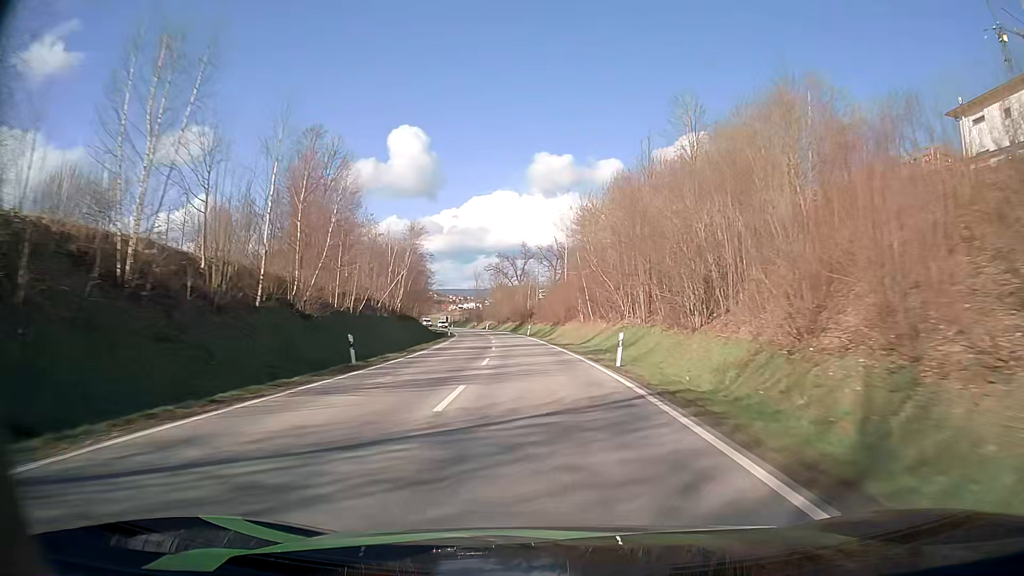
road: secondary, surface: asphalt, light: Day
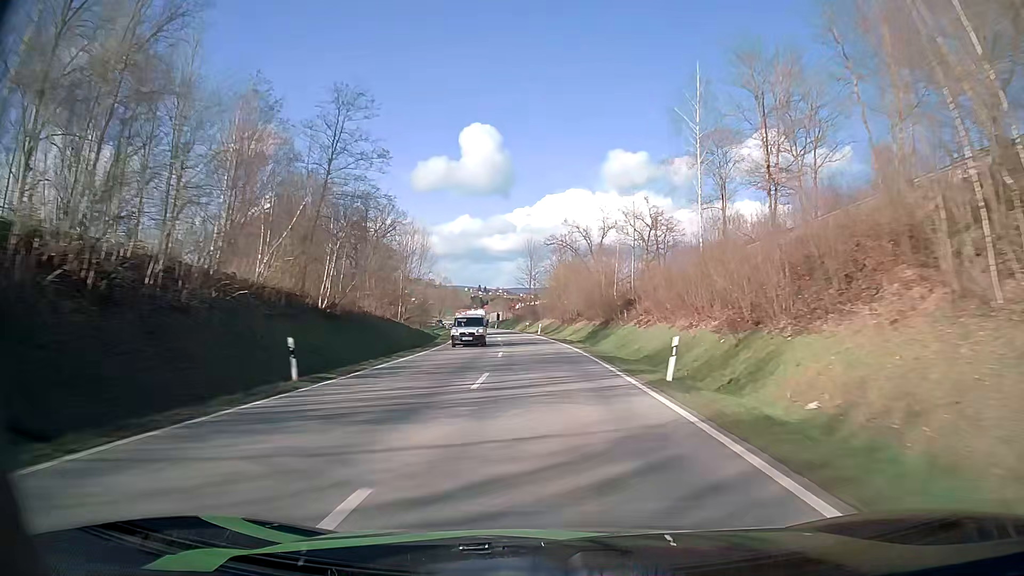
(-3.1, +56.9) m; -6°
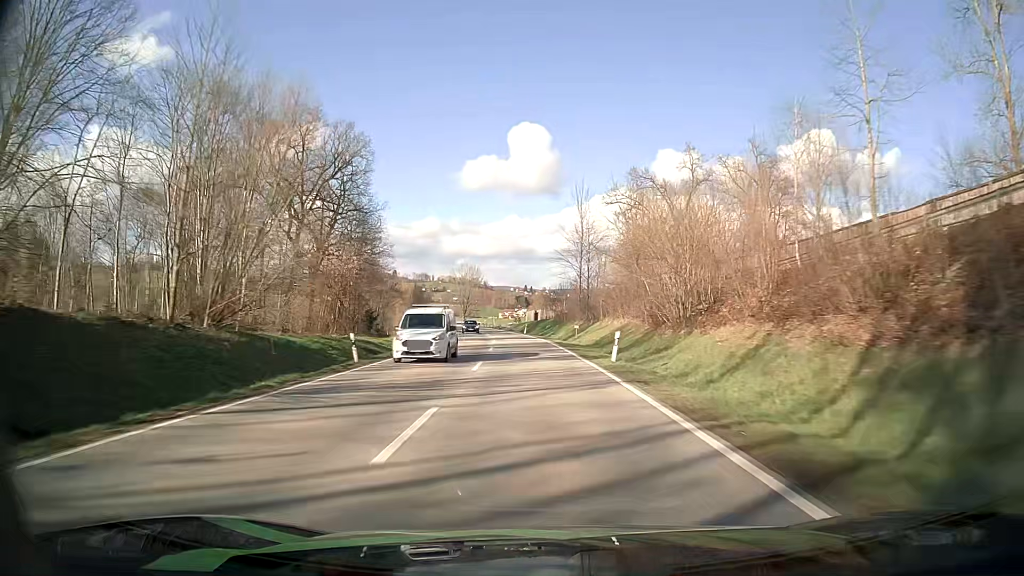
(-1.5, +43.2) m; -4°
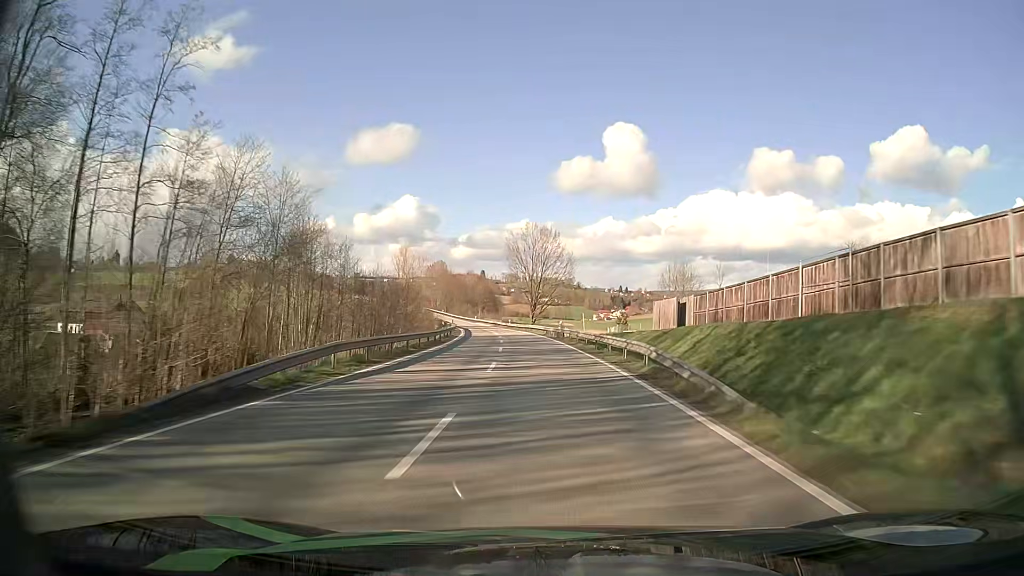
(-5.5, +72.8) m; -8°
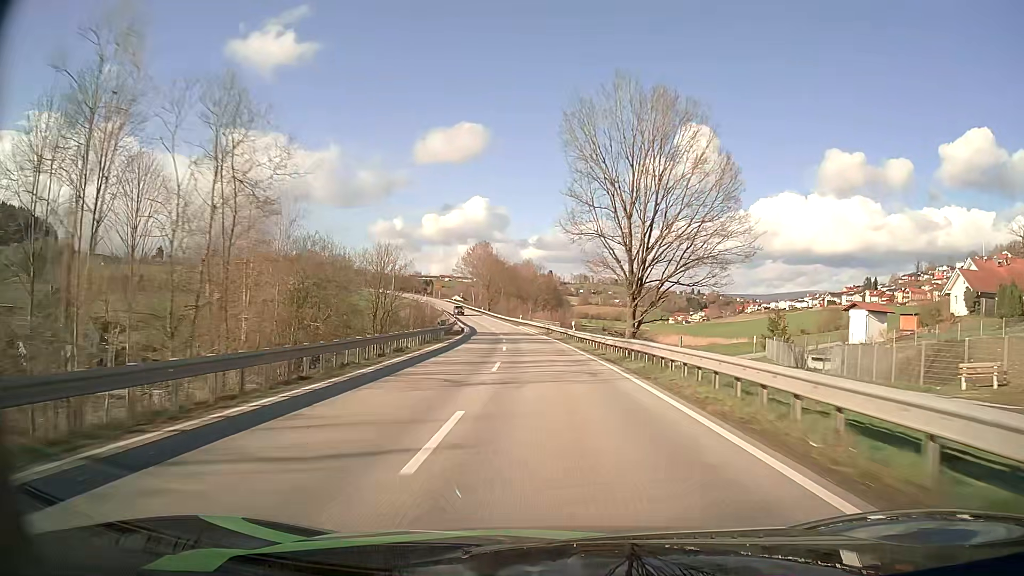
(-2.9, +59.8) m; -6°
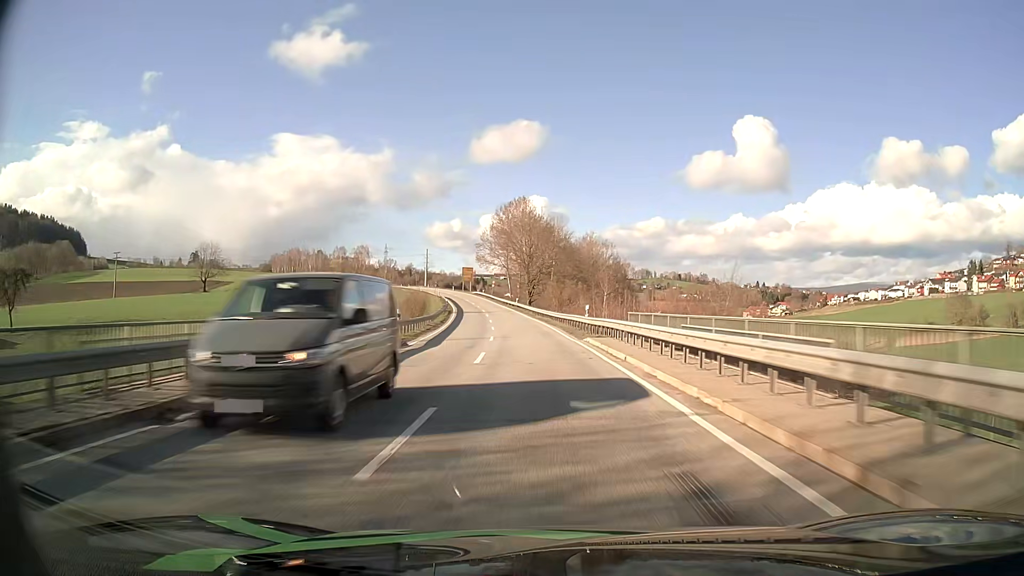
(-2.8, +60.9) m; -5°
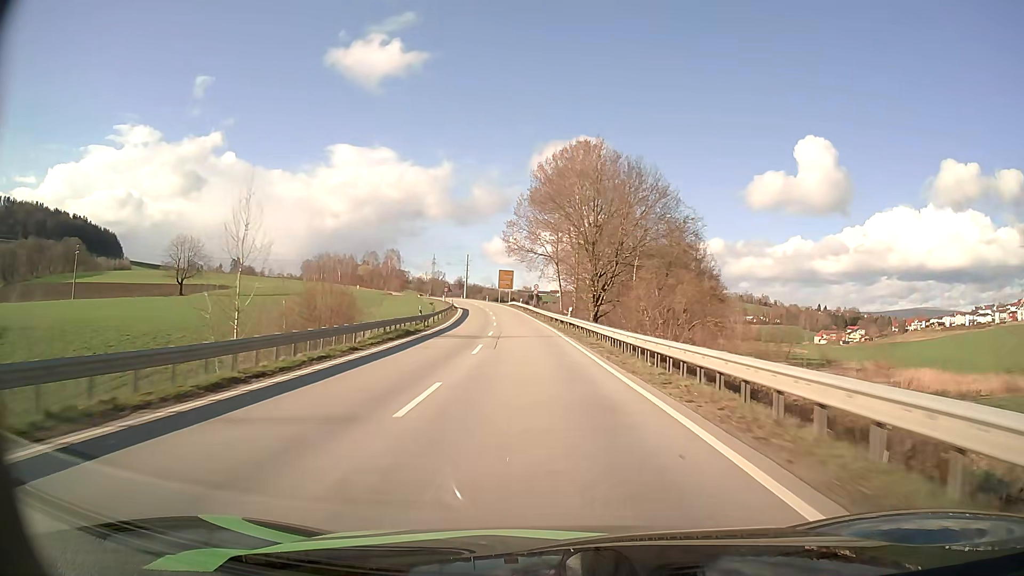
(-1.9, +44.5) m; -5°
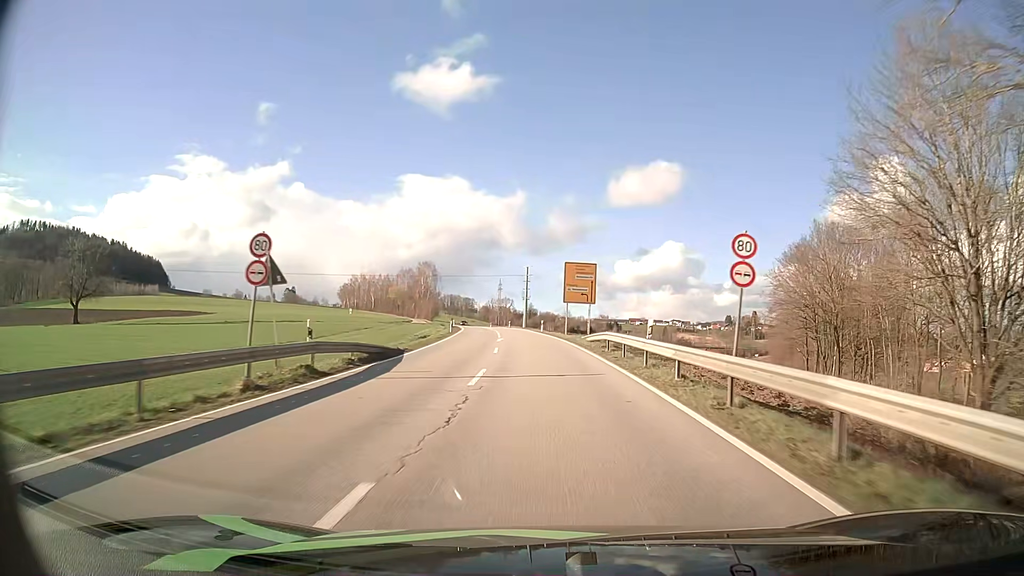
(-4.3, +67.0) m; -7°
(0, +10) (0, +20) (-1, +30) (-1, +40) (-2, +50) (-3, +60) (-4, +70) (-5, +80) (-7, +90) (-8, +100) m
